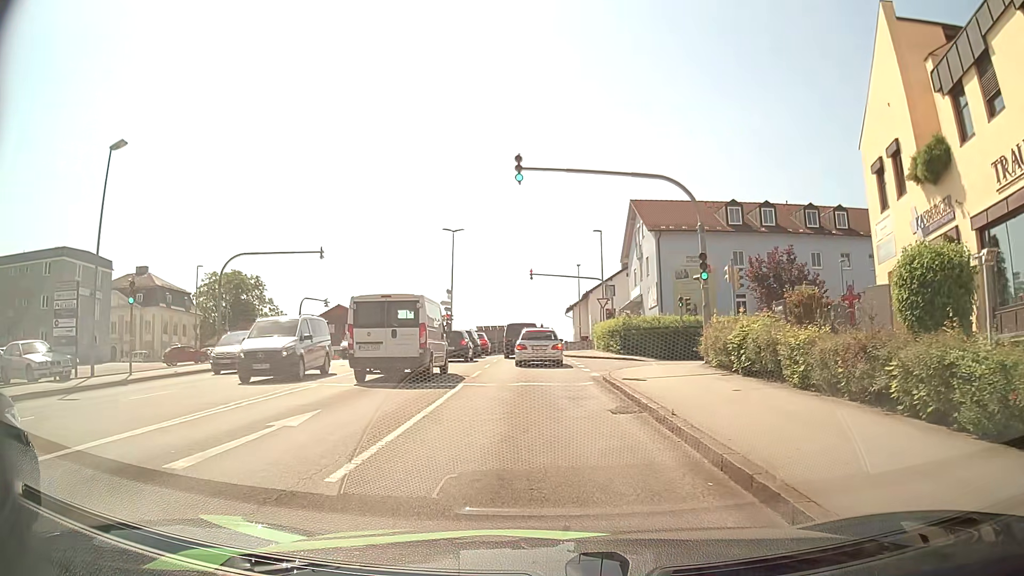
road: tertiary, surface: asphalt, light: Day
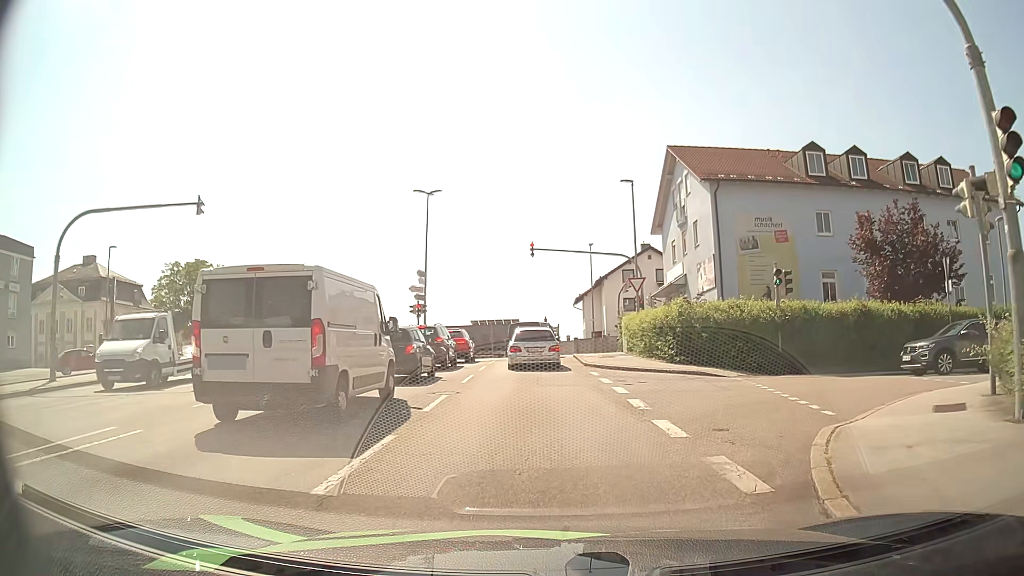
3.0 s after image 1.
(-0.1, +14.1) m; 0°
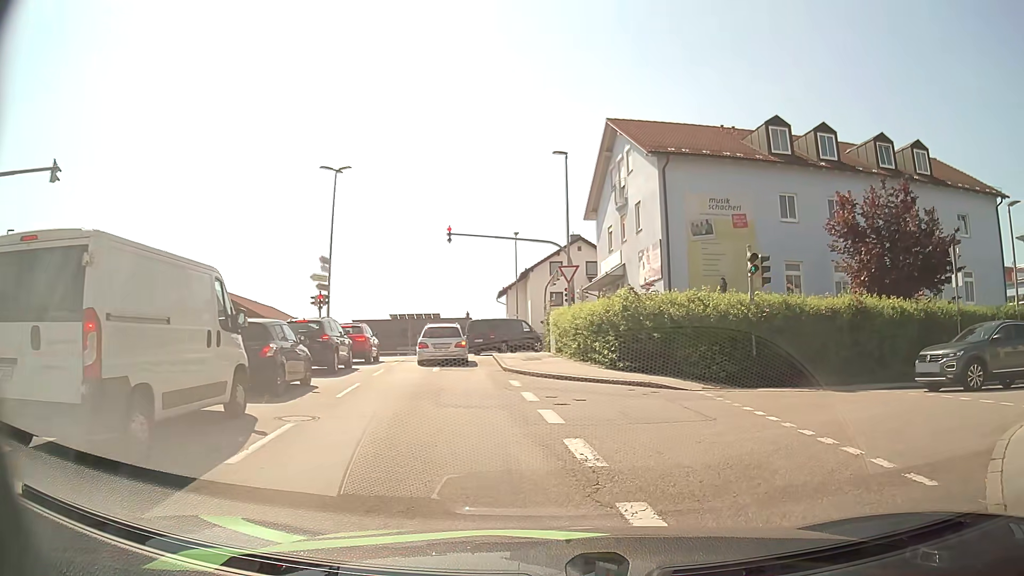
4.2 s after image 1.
(+0.2, +4.5) m; +5°
(+4, +9) (+13, +12) (+23, +12) (+33, +10) (+43, +8) (+53, +6) (+62, +3) (+72, -1) (+81, -4) (+90, -8) m
